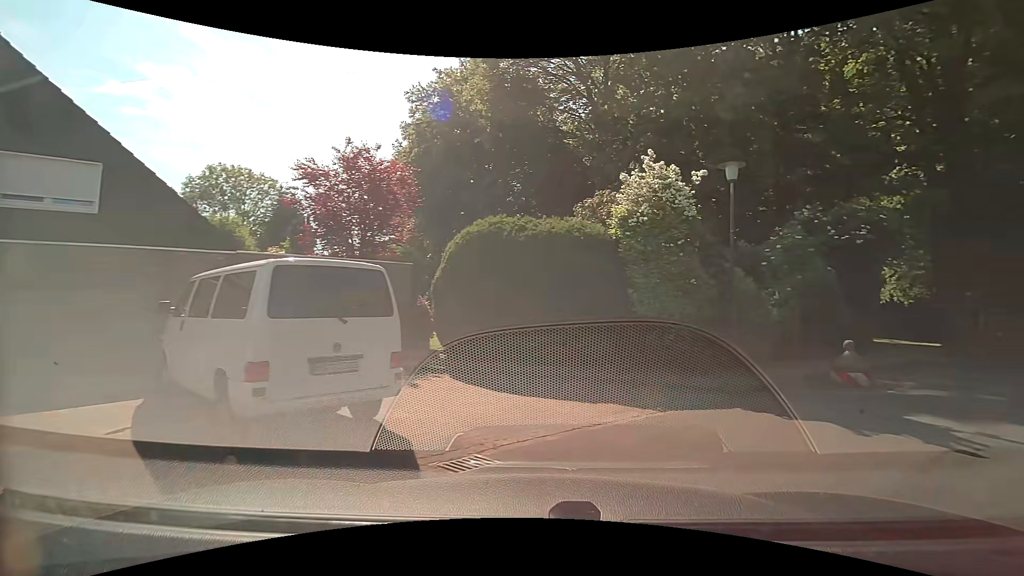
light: Day
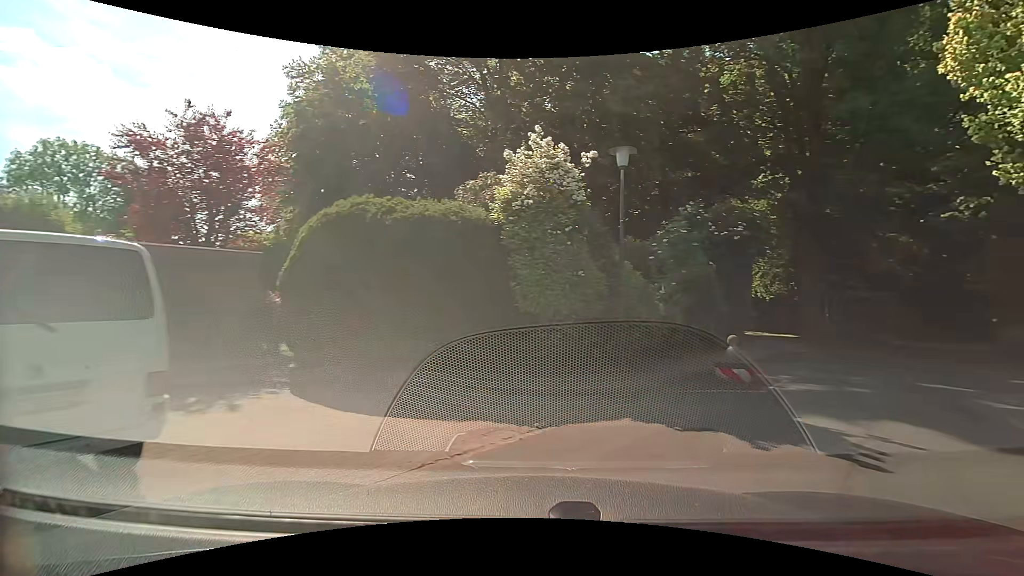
(+0.1, +1.6) m; +11°
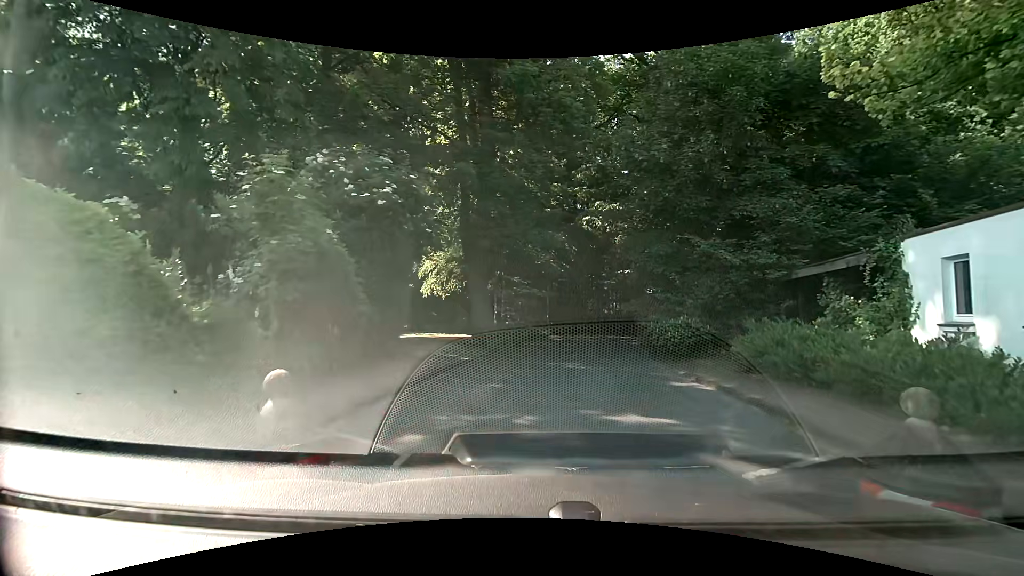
(+2.5, +6.4) m; +34°
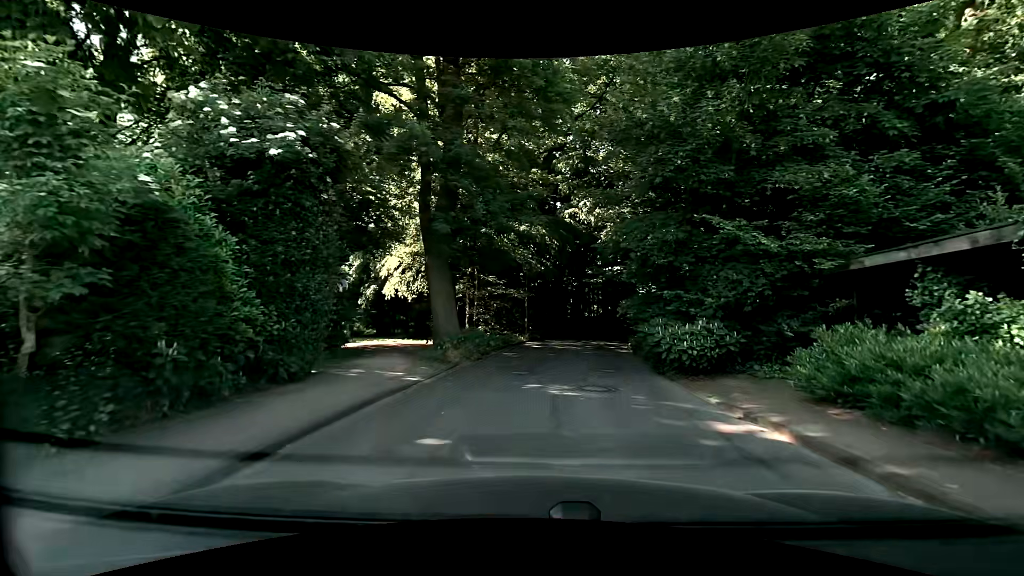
(+0.1, +3.9) m; +1°
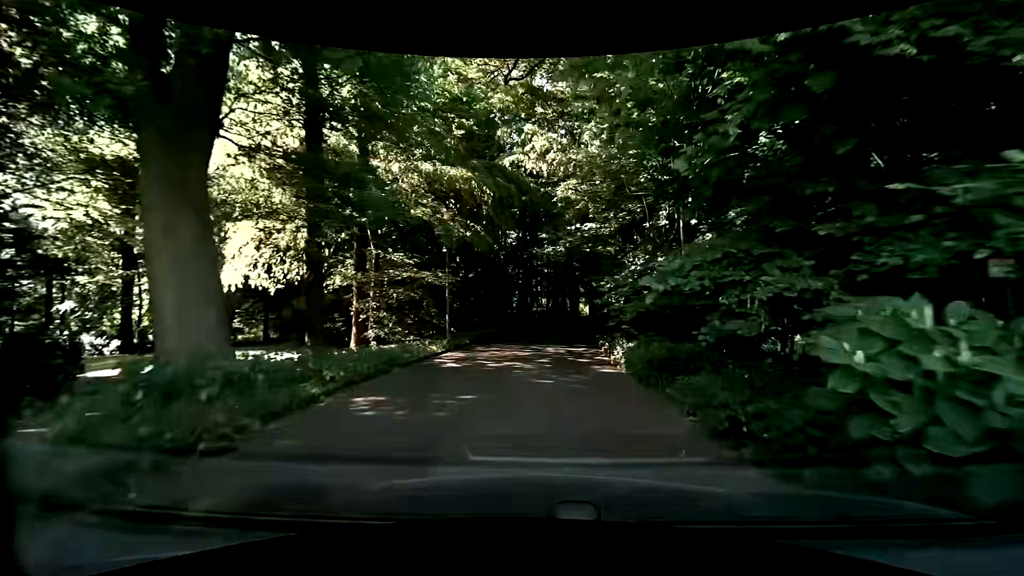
(+1.1, +10.7) m; +8°
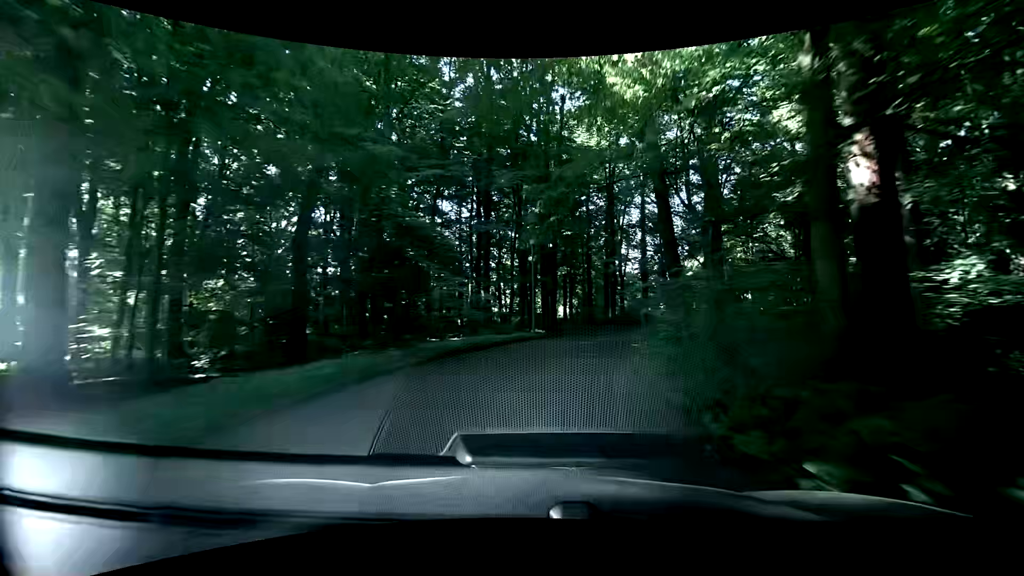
(+0.5, +18.7) m; +3°
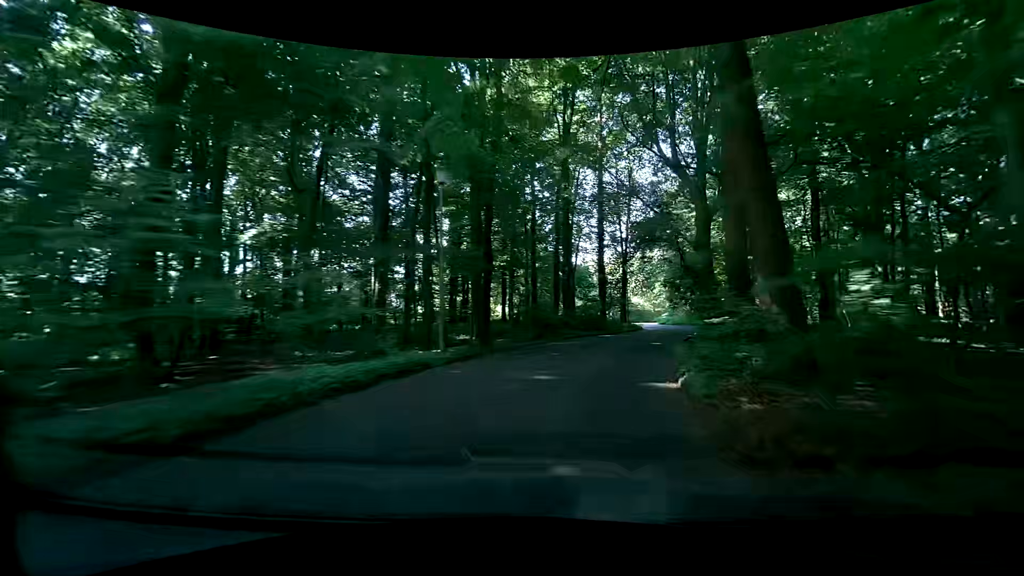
(+0.5, +12.9) m; +7°
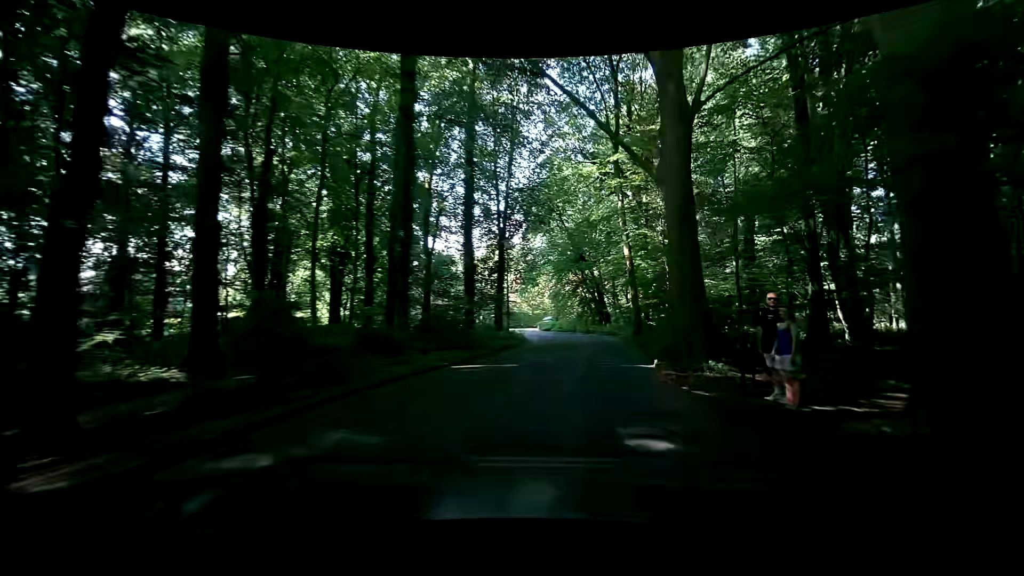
(+2.1, +17.0) m; +12°
(+1, +10) (+3, +20) (+4, +30) (+4, +40) (+2, +49) (-1, +59) (-6, +67) (-13, +75) (-20, +82) (-27, +89) m
